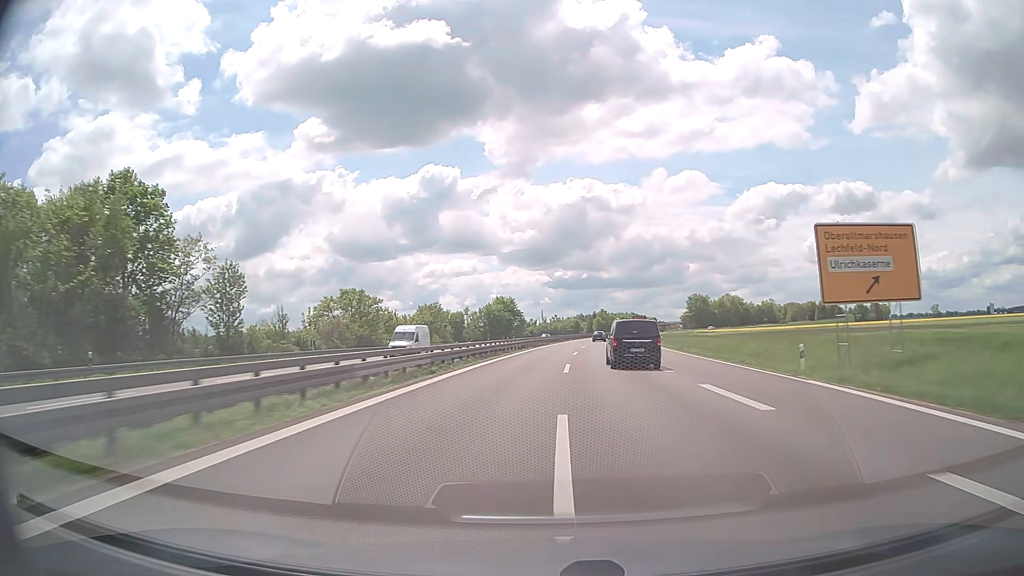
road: trunk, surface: asphalt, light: Day
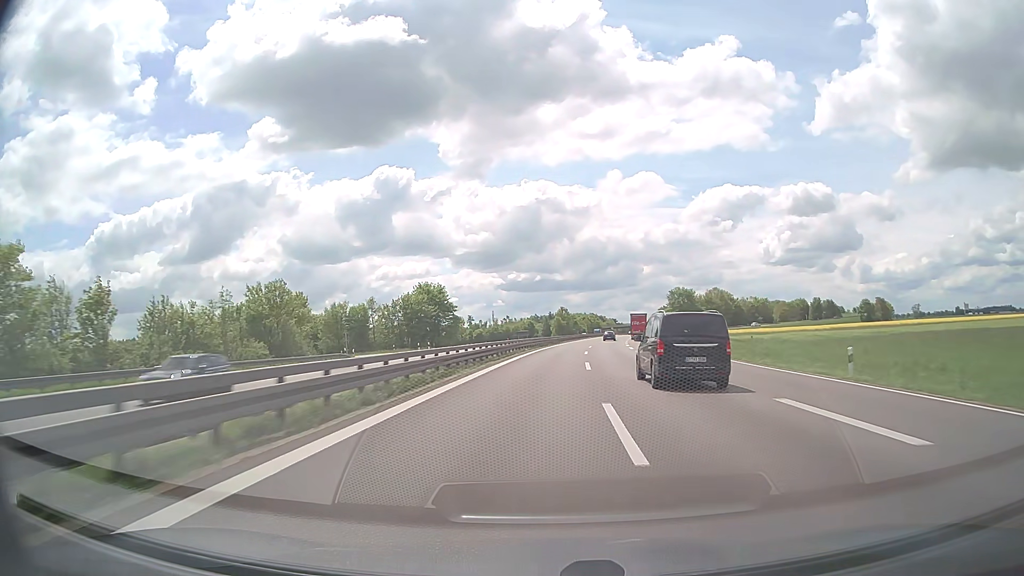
(+1.9, +52.6) m; +4°
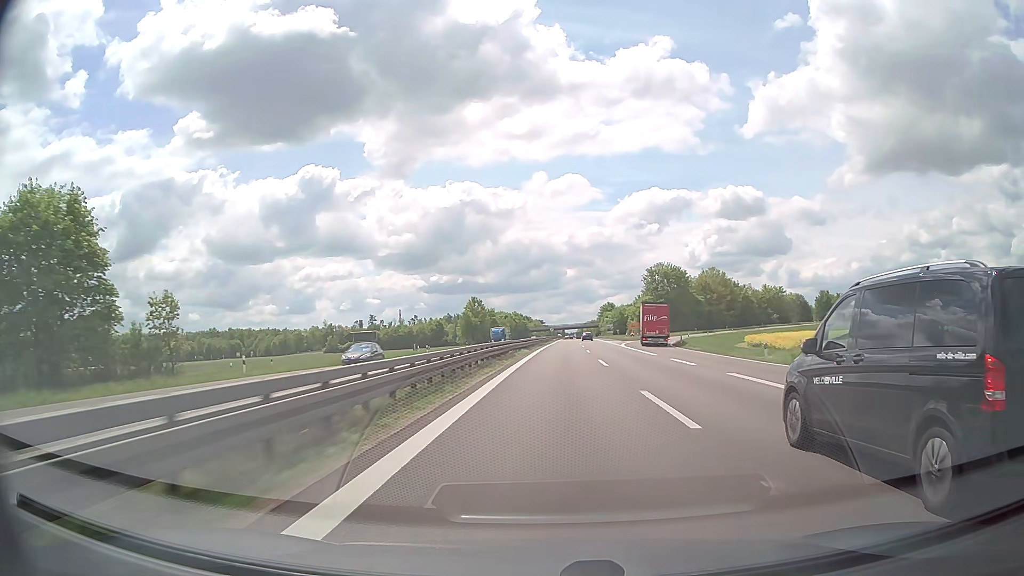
(+5.0, +88.2) m; +7°
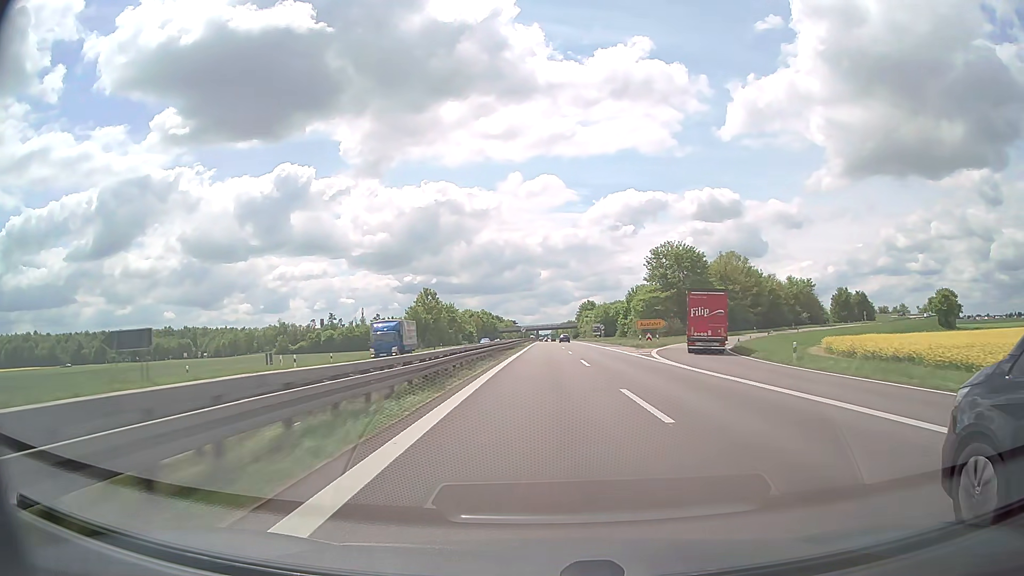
(+0.8, +35.7) m; +2°
(0, +10) (0, +20) (0, +30) (0, +40) (0, +50) (0, +60) (+1, +70) (+1, +80) (+1, +90) (+1, +100) m
